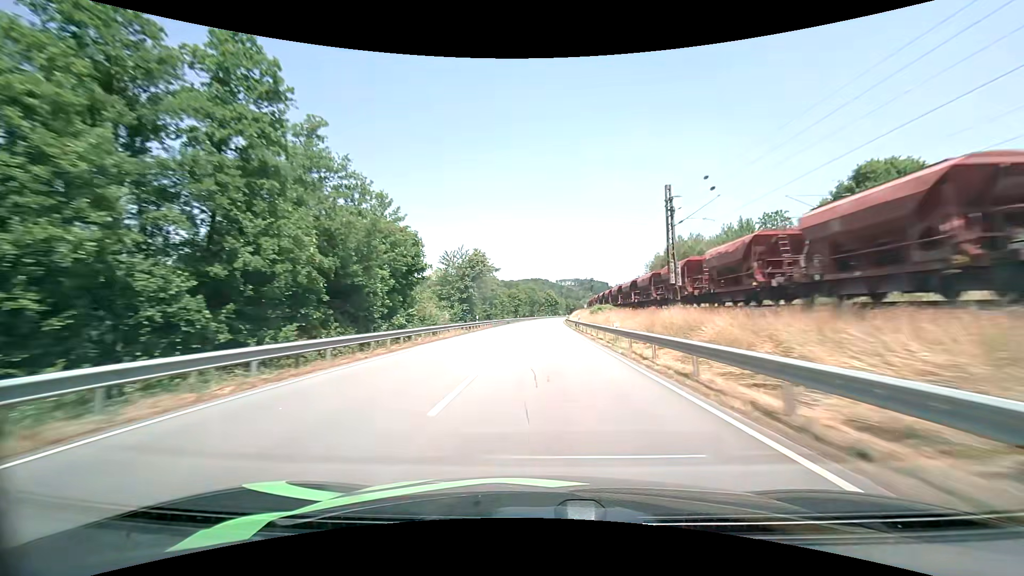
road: primary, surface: asphalt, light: Day
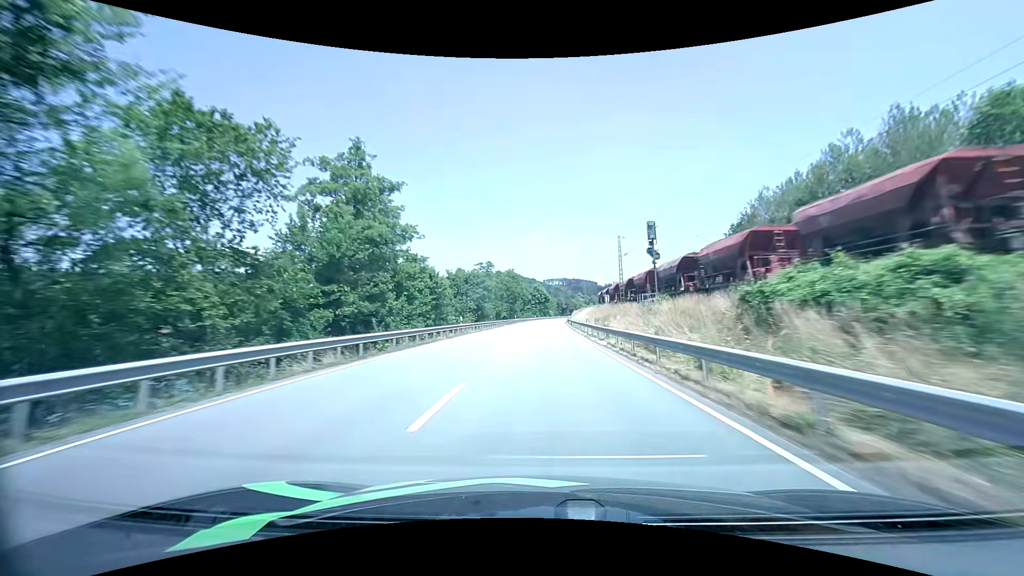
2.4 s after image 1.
(+0.6, +61.2) m; +1°
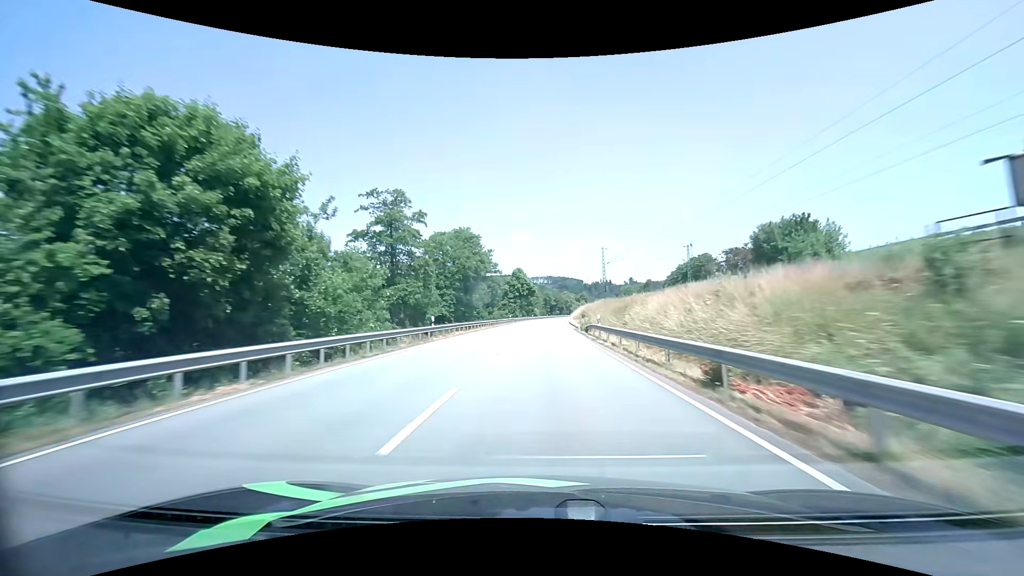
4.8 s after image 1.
(+0.9, +61.3) m; +2°
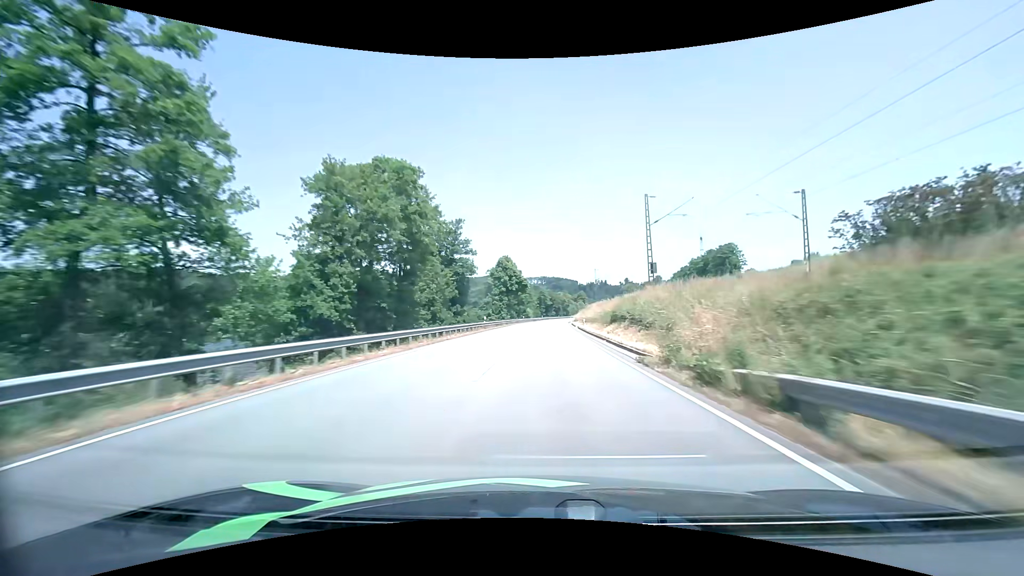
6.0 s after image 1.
(+0.2, +30.8) m; +1°
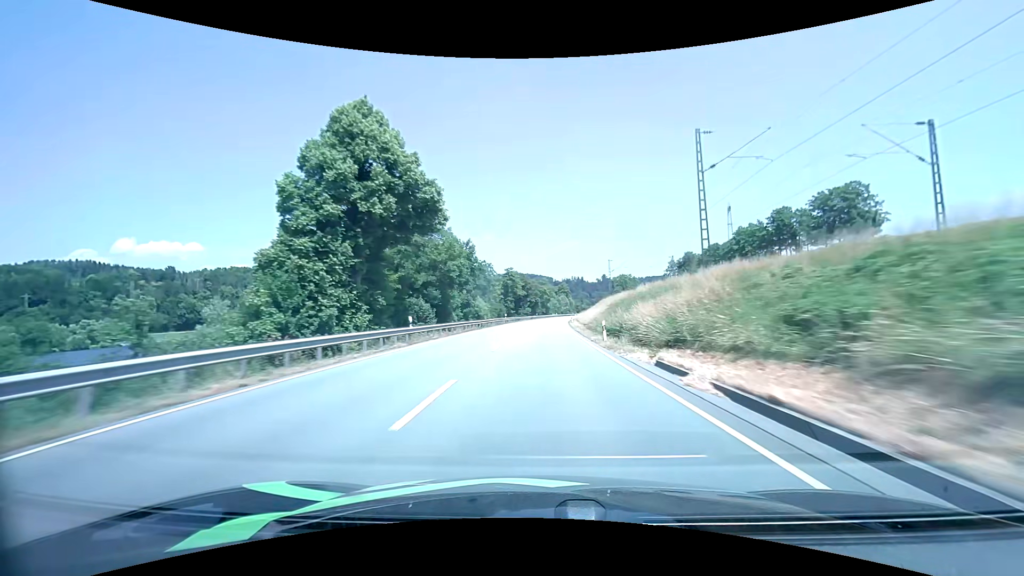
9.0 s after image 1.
(+1.9, +76.8) m; +3°
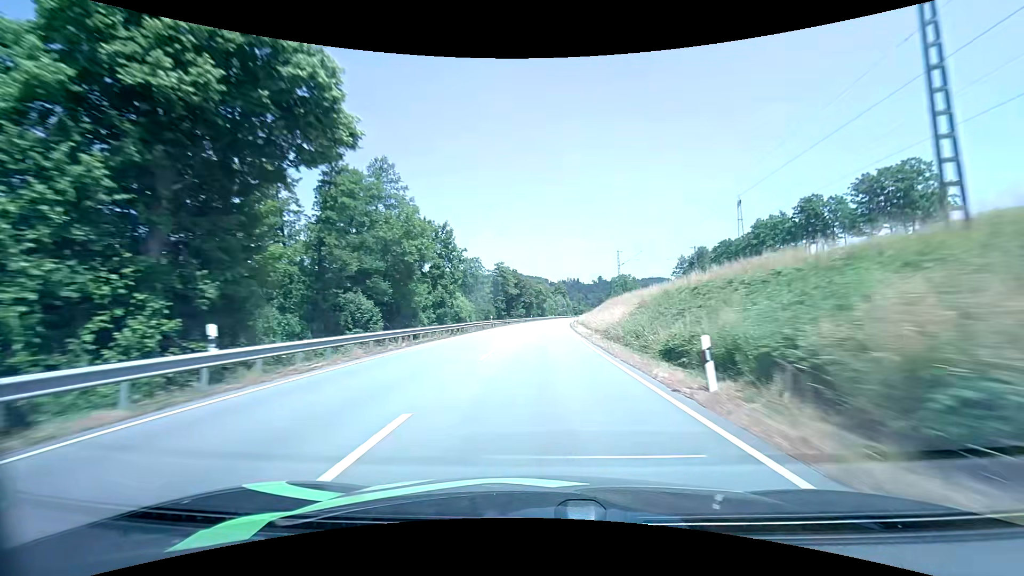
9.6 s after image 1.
(+0.1, +15.2) m; +1°
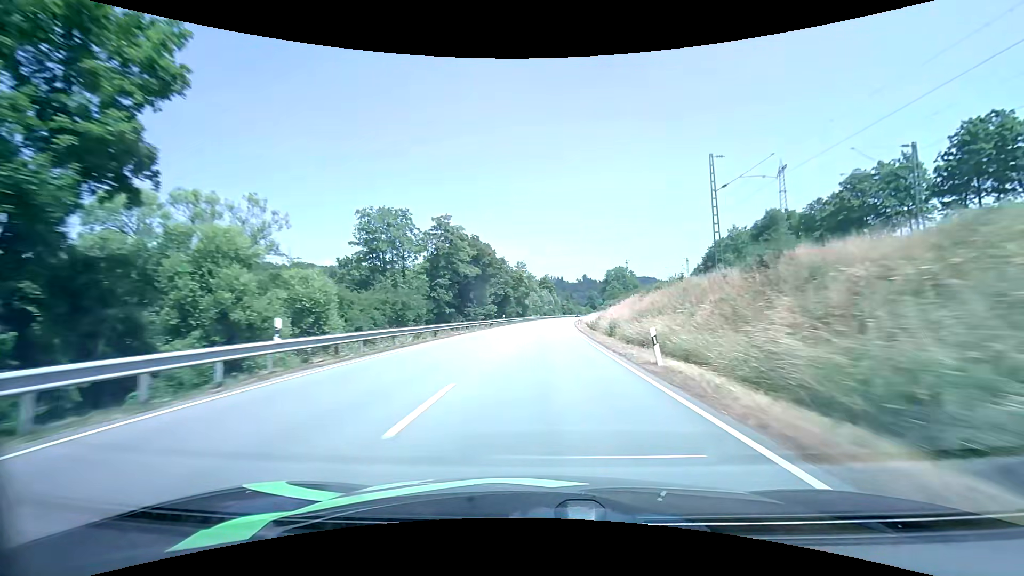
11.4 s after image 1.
(+0.7, +45.5) m; +2°
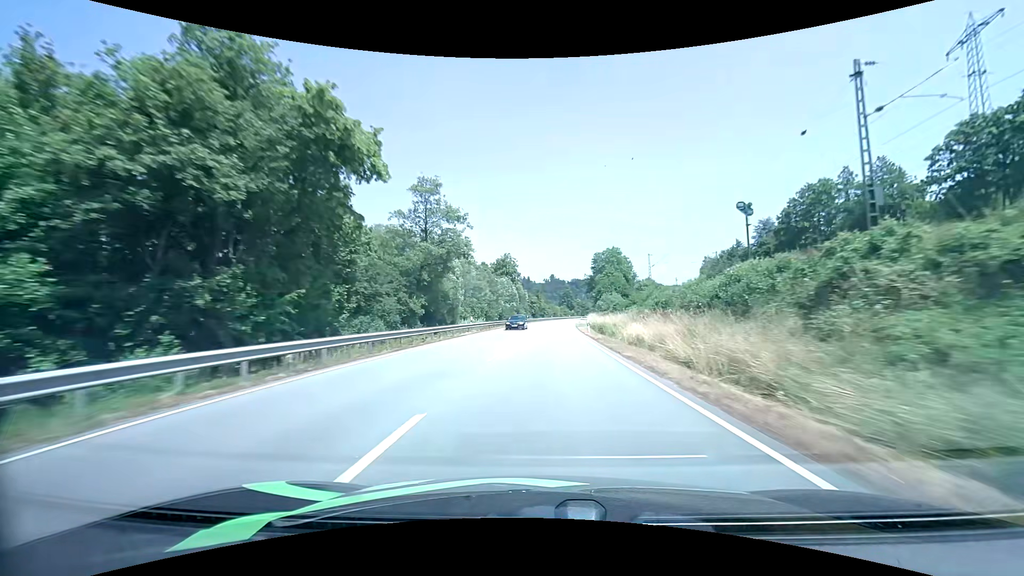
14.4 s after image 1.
(+2.8, +75.2) m; +4°
(0, +10) (0, +20) (0, +30) (+1, +40) (+1, +50) (+2, +60) (+2, +70) (+3, +80) (+4, +90) (+5, +100) m
